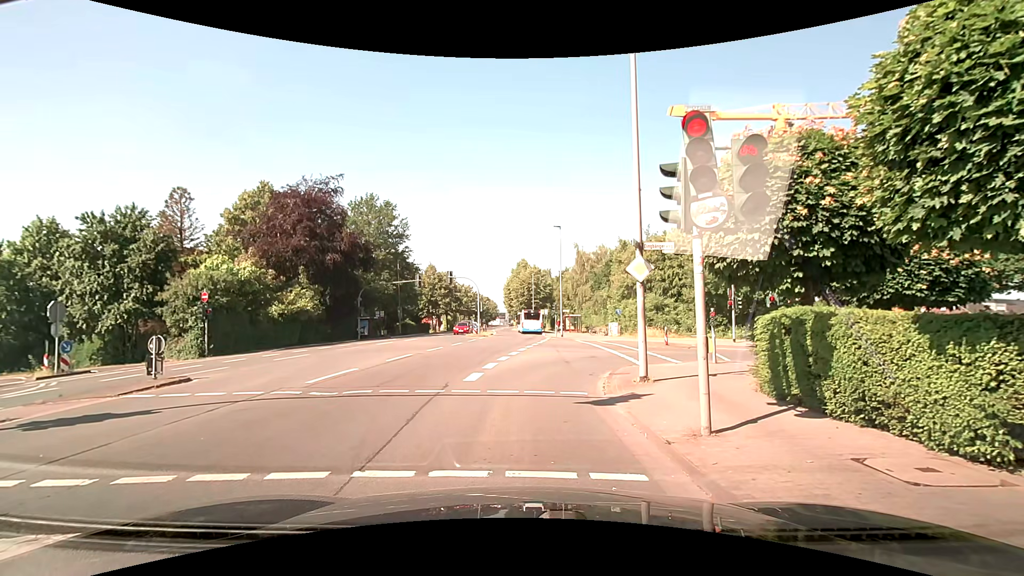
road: secondary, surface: asphalt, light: Day
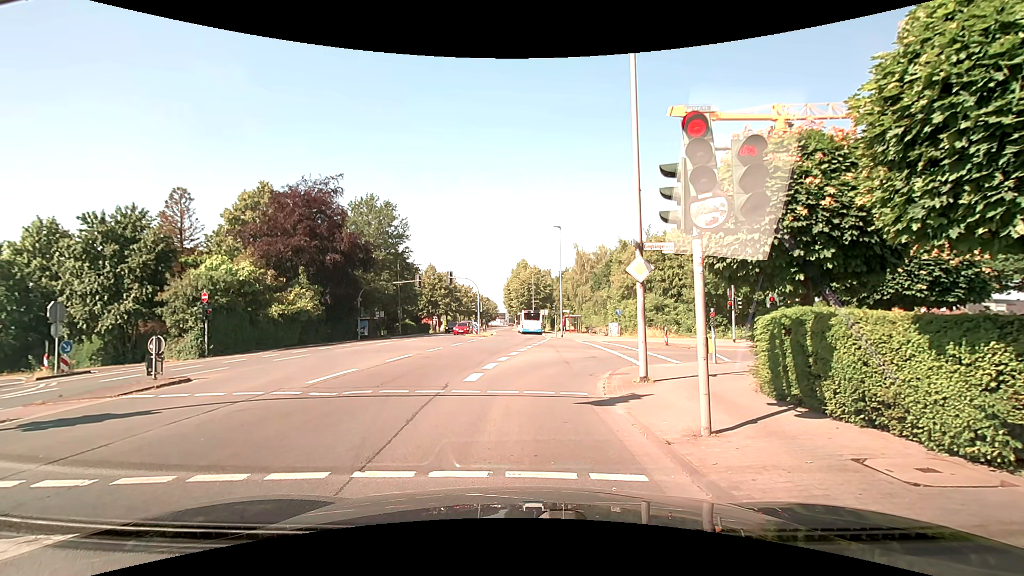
(0.0, +0.1) m; 0°
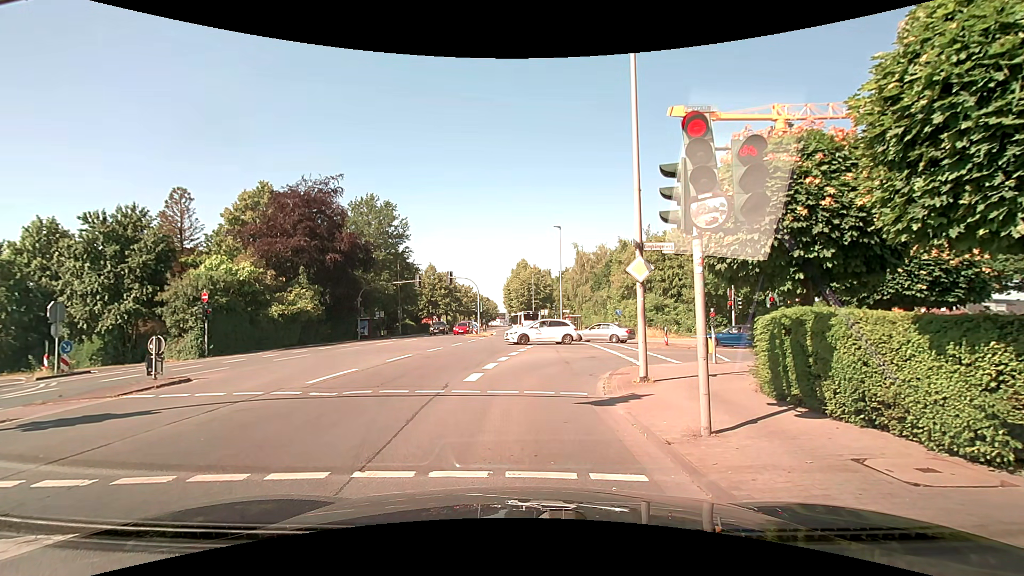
(0.0, 0.0) m; 0°
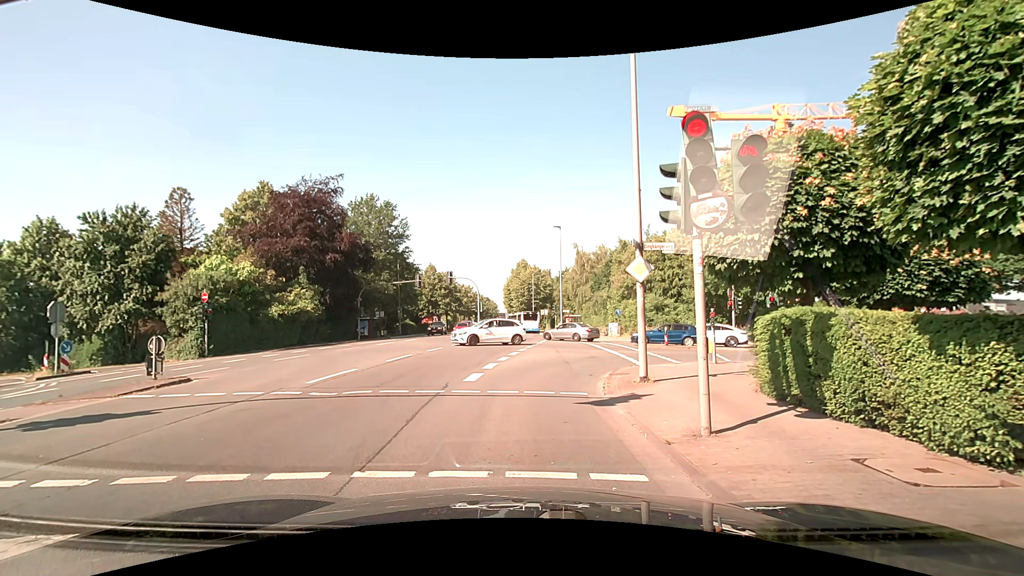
(0.0, 0.0) m; 0°
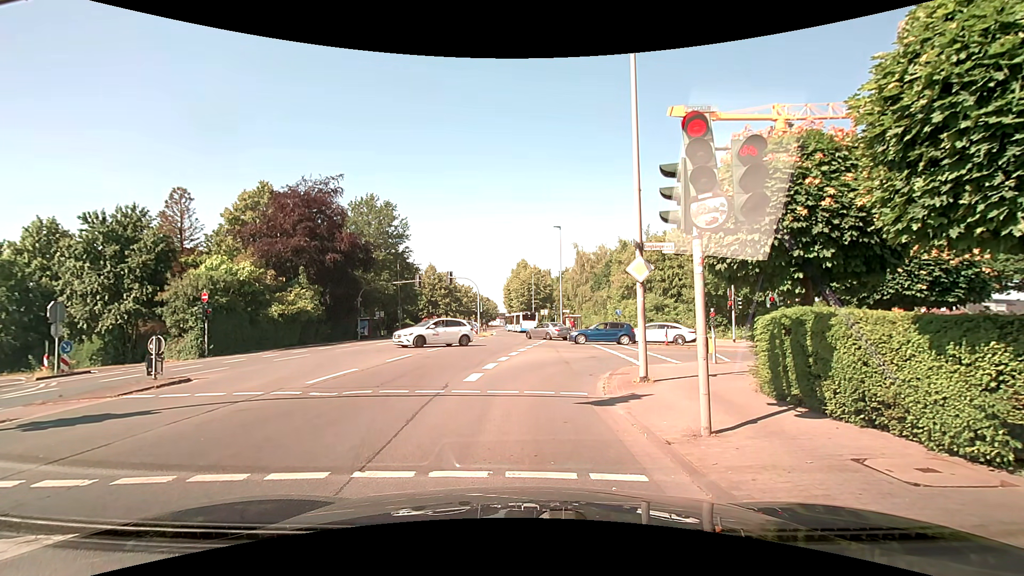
(0.0, 0.0) m; 0°
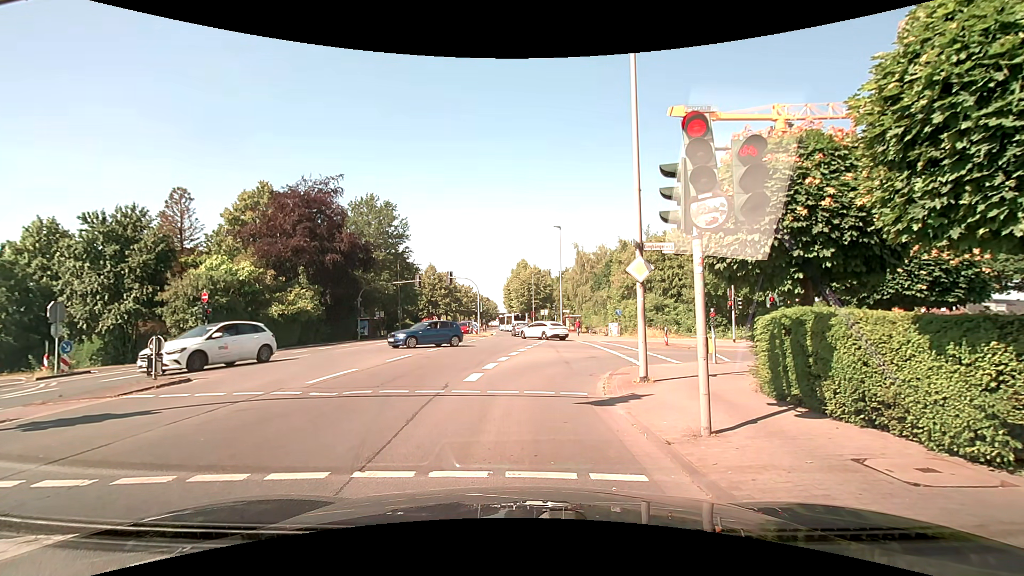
(0.0, 0.0) m; 0°
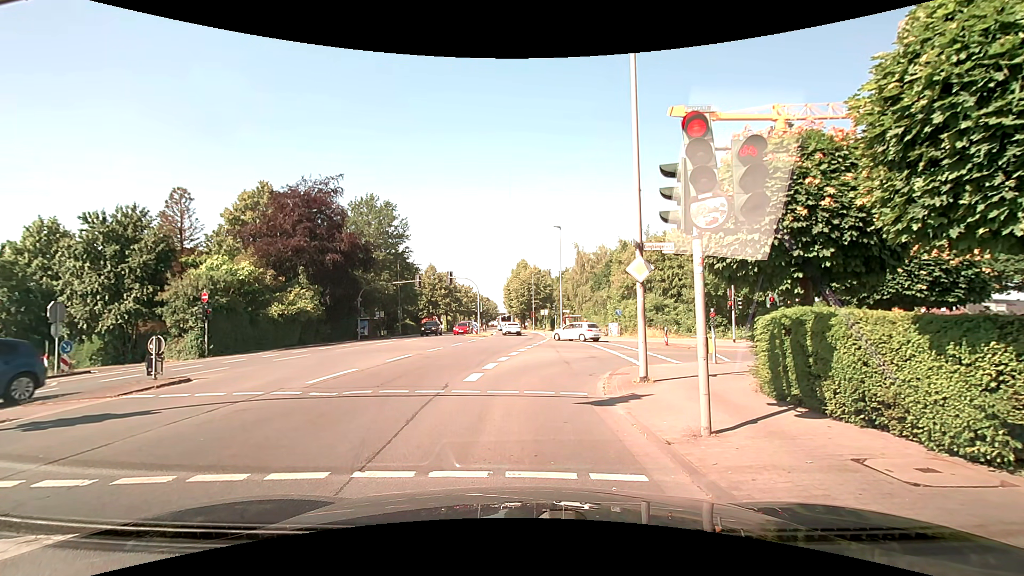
(0.0, 0.0) m; 0°
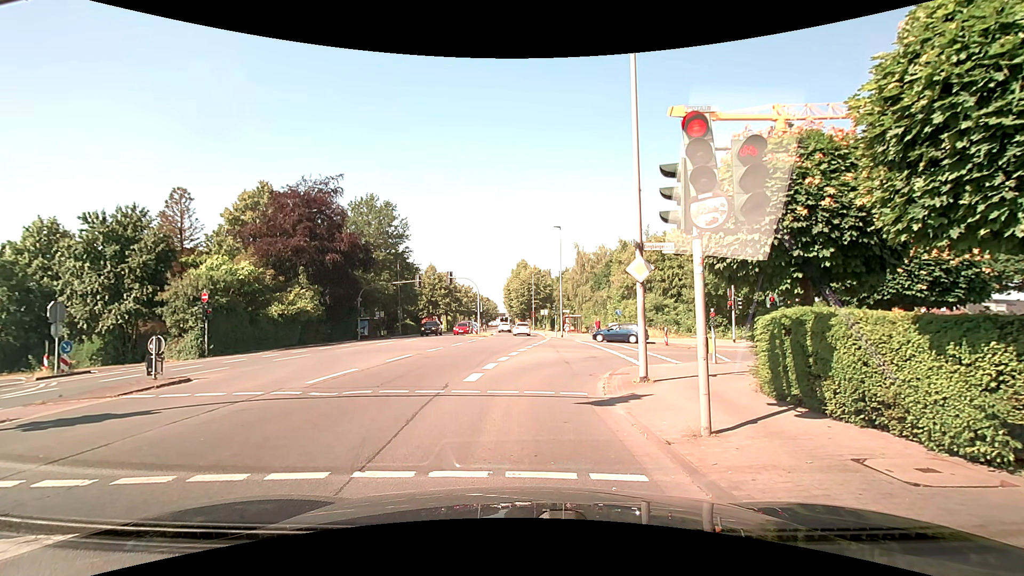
(0.0, 0.0) m; 0°
(0, +10) (+2, +20) (+10, +25) (+20, +24) (+30, +22) (+40, +20) (+49, +18) (+59, +17) (+69, +15) (+79, +14) m
